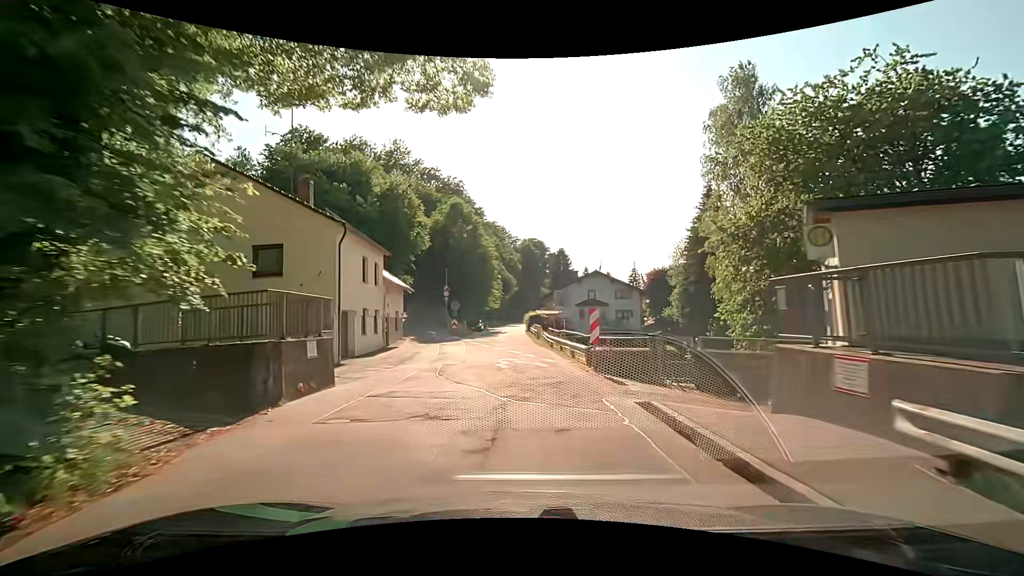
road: unclassified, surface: asphalt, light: Day
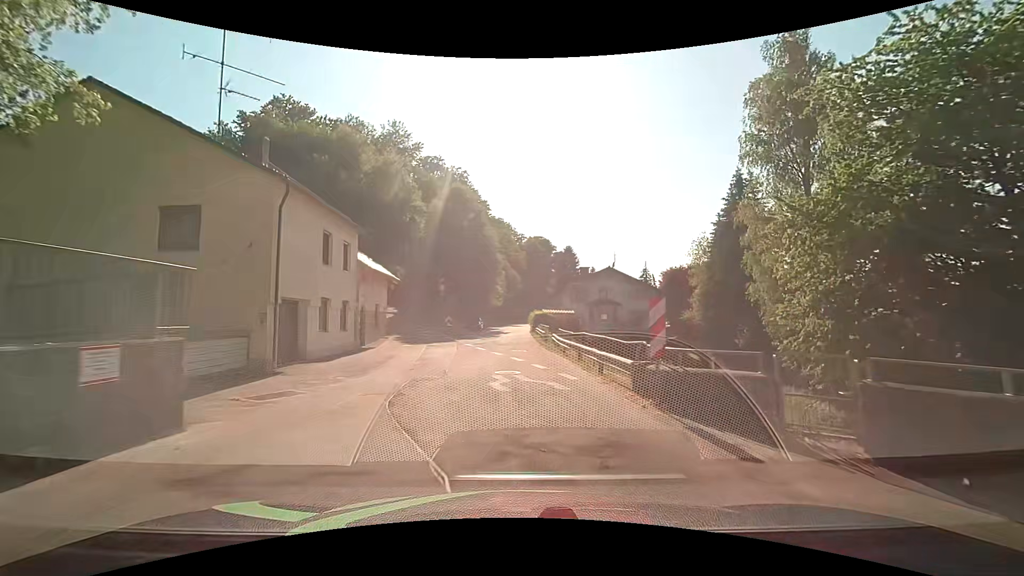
(0.0, +5.9) m; 0°
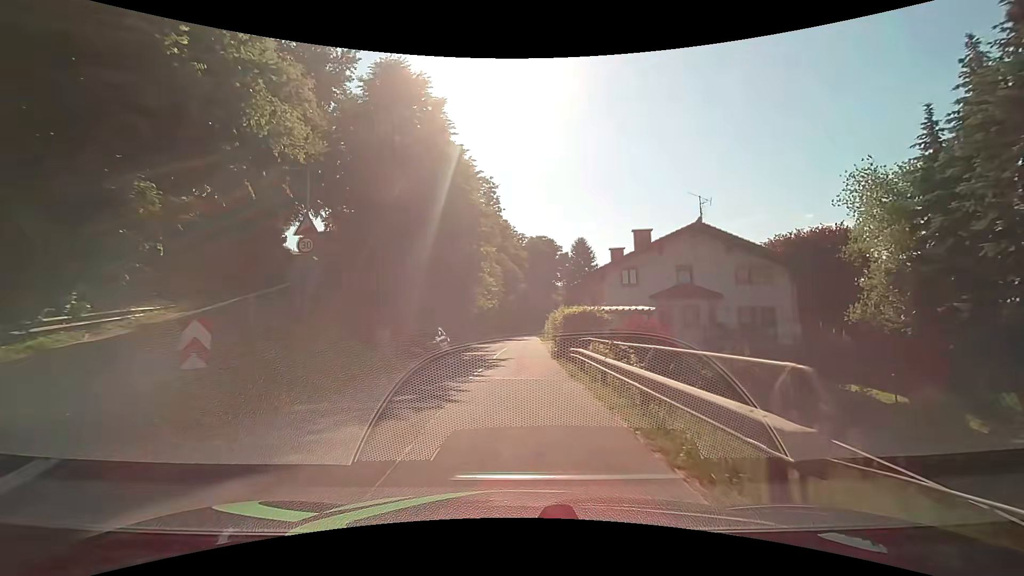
(-0.4, +29.4) m; -2°
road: residential
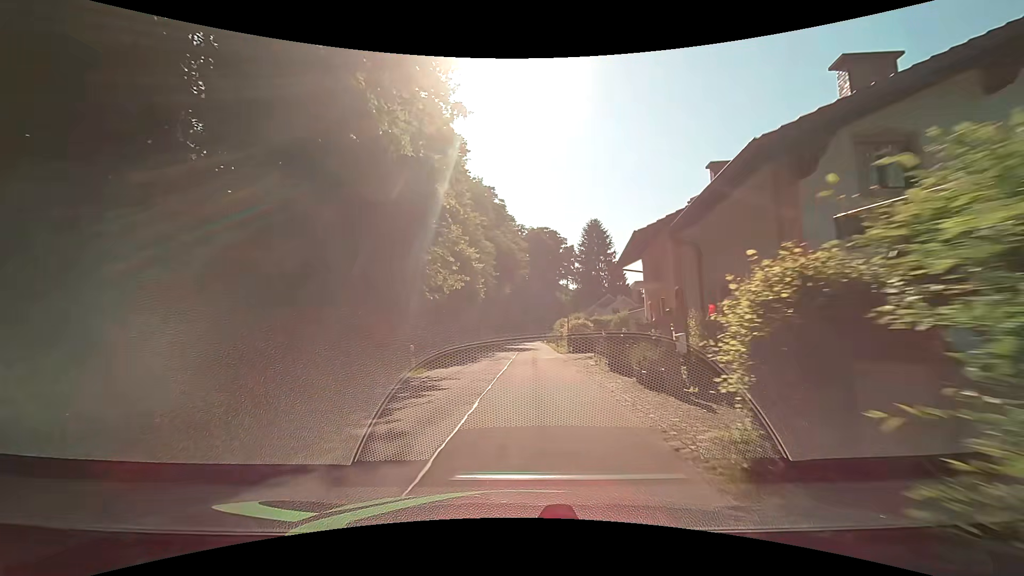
(+0.5, +22.8) m; +2°
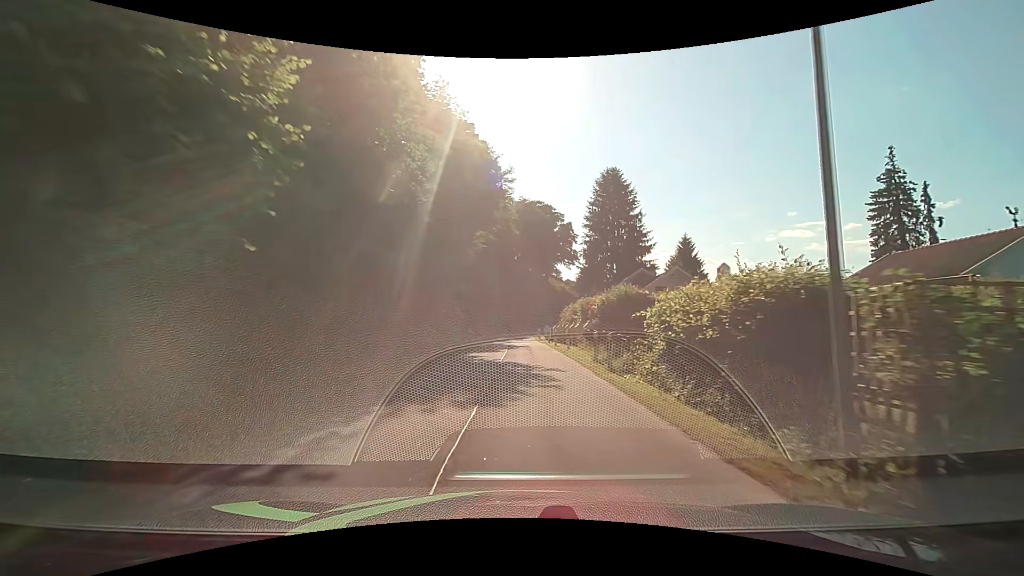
(+0.2, +28.6) m; +1°
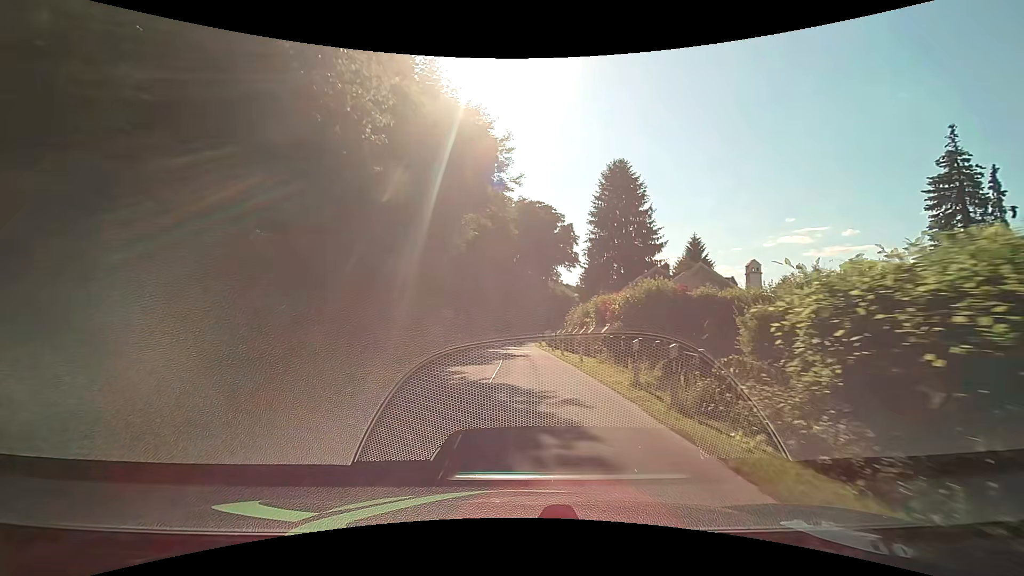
(0.0, +5.9) m; +1°
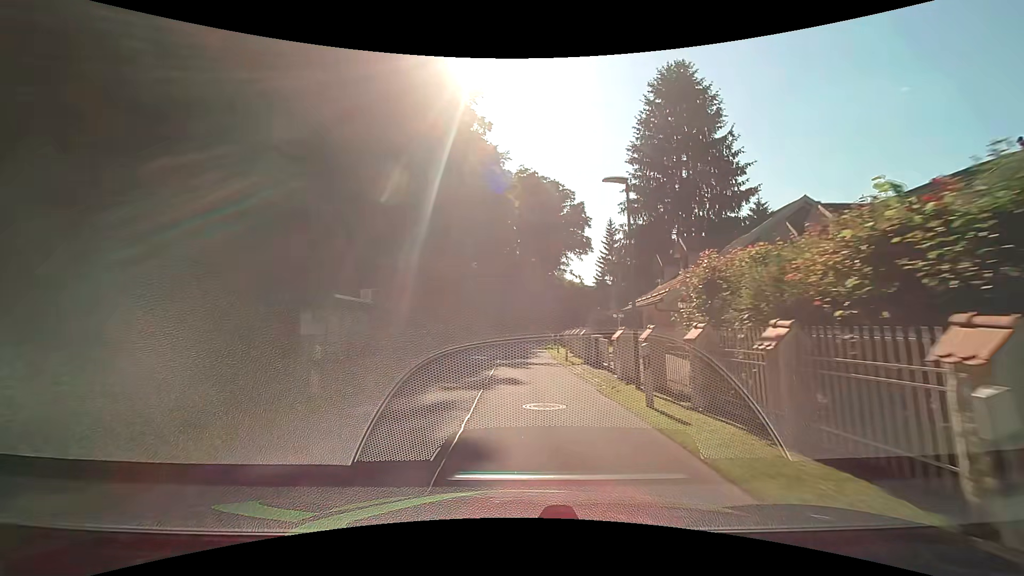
(-0.2, +23.8) m; -1°
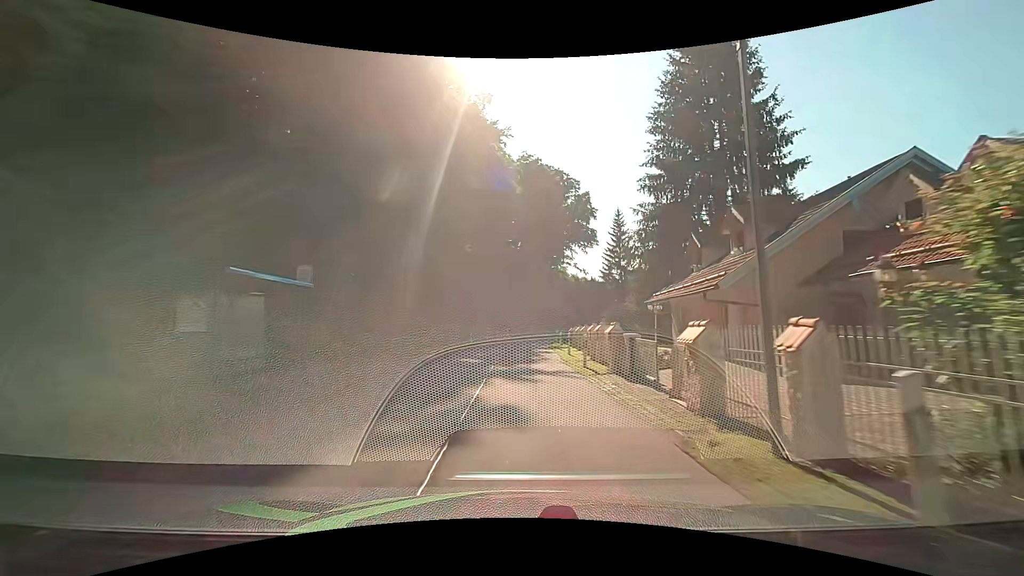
(0.0, +6.0) m; 0°
(0, +10) (0, +20) (0, +30) (0, +40) (+1, +50) (+3, +60) (+4, +70) (+6, +80) (+9, +89) (+12, +99) m
